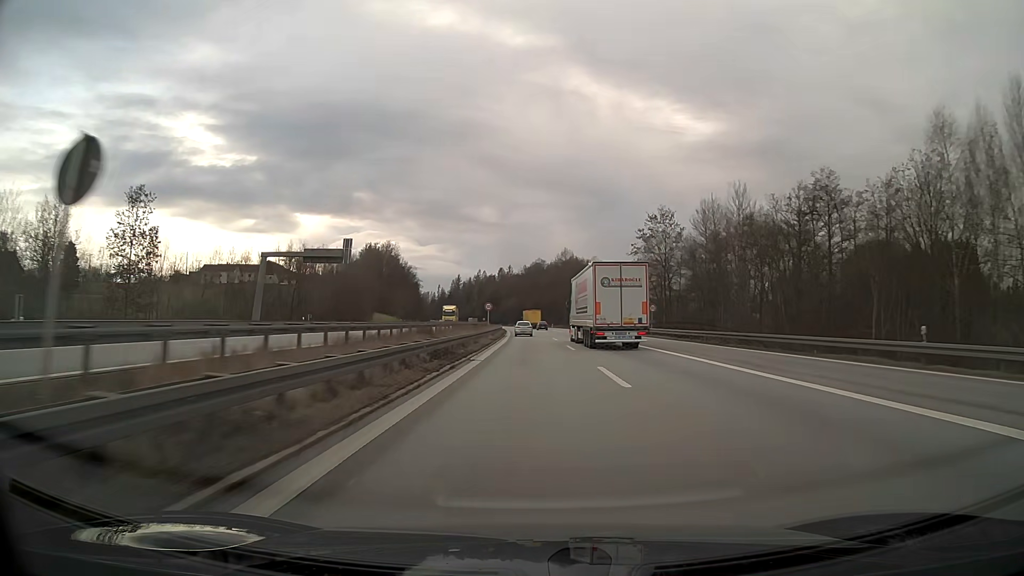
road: motorway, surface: asphalt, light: Day
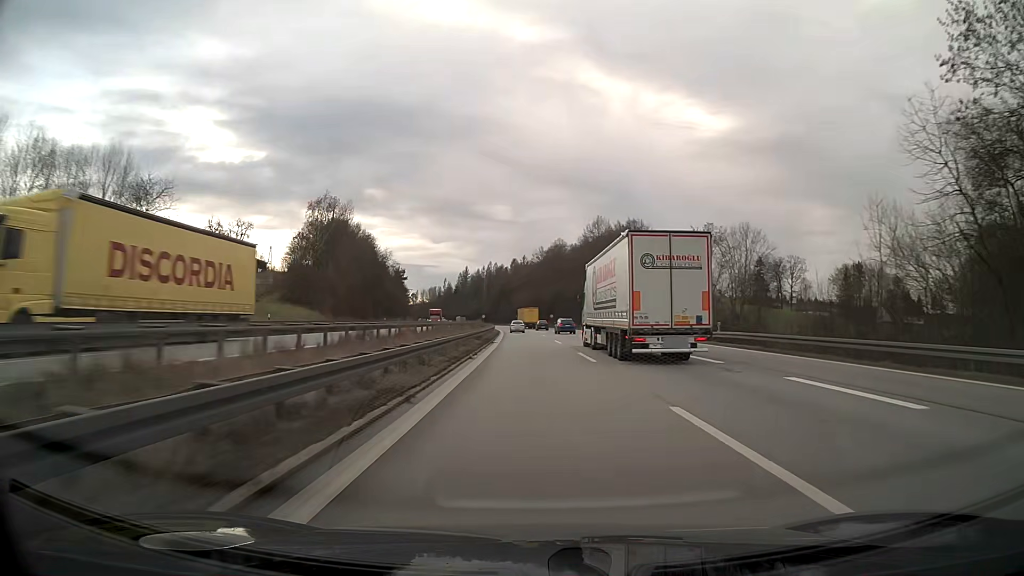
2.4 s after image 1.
(-0.7, +63.1) m; -1°
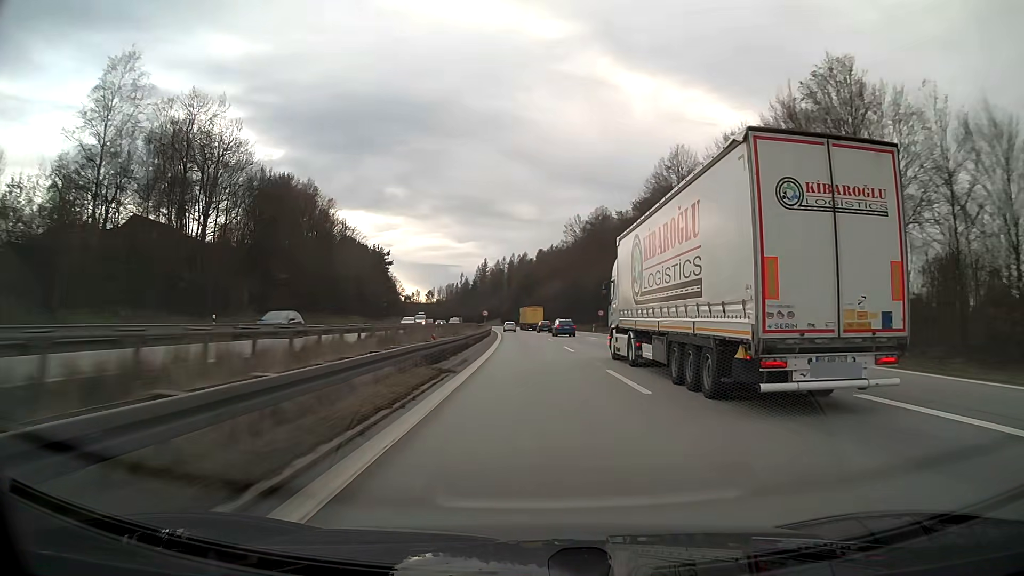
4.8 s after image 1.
(-1.3, +63.2) m; -2°
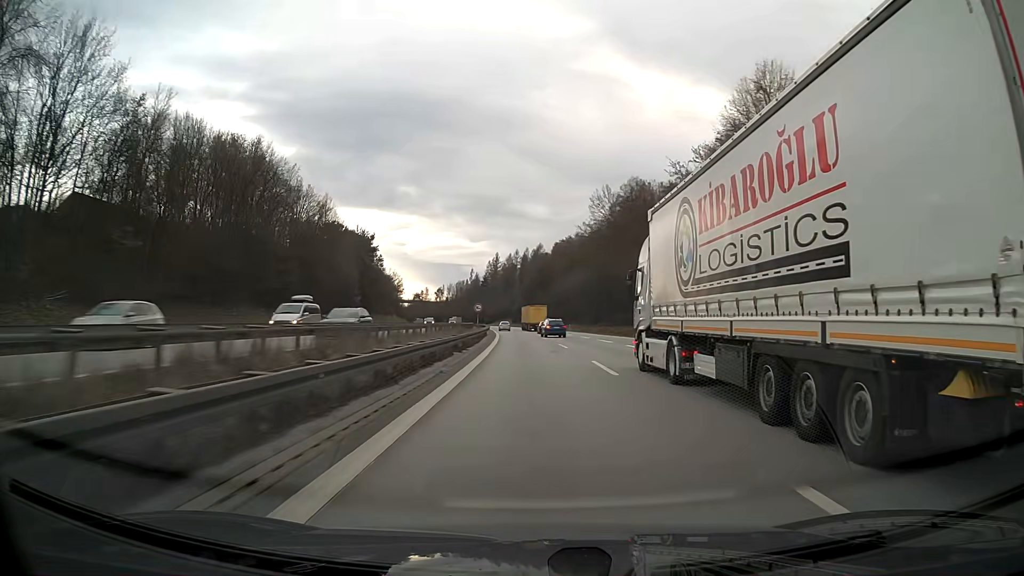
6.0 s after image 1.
(-0.3, +31.7) m; -1°
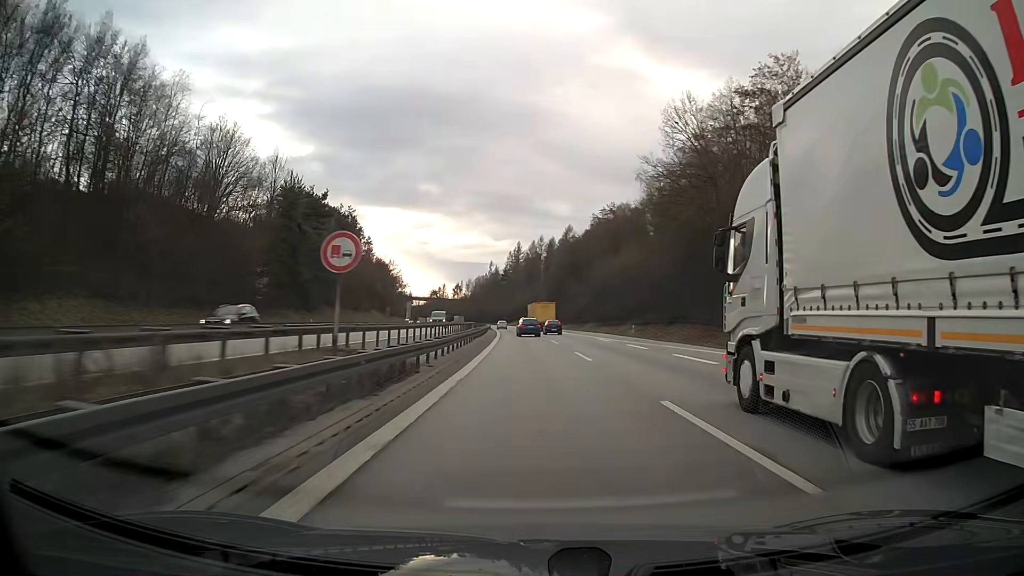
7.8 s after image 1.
(-0.8, +47.6) m; -2°
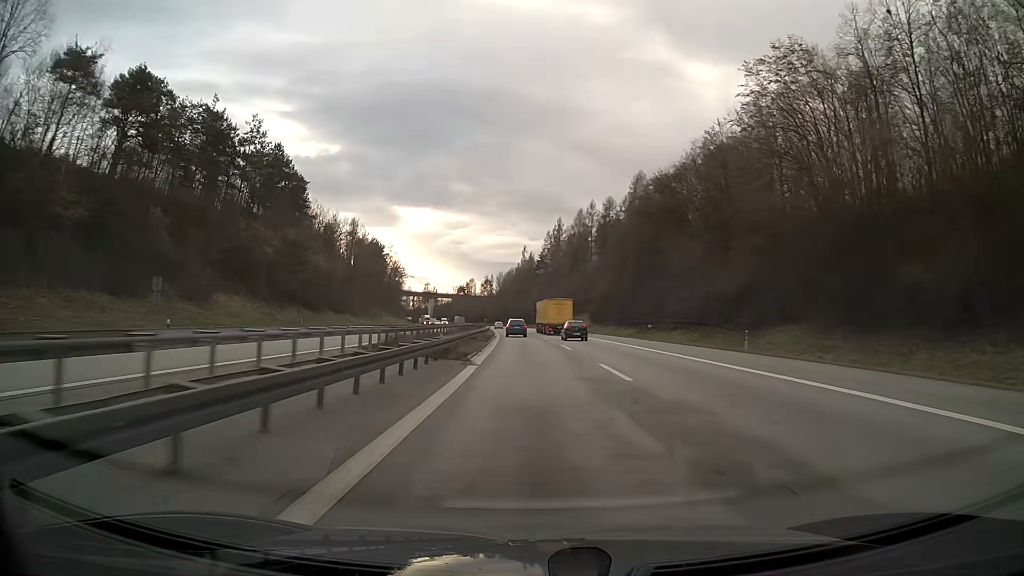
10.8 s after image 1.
(-2.7, +79.2) m; -4°
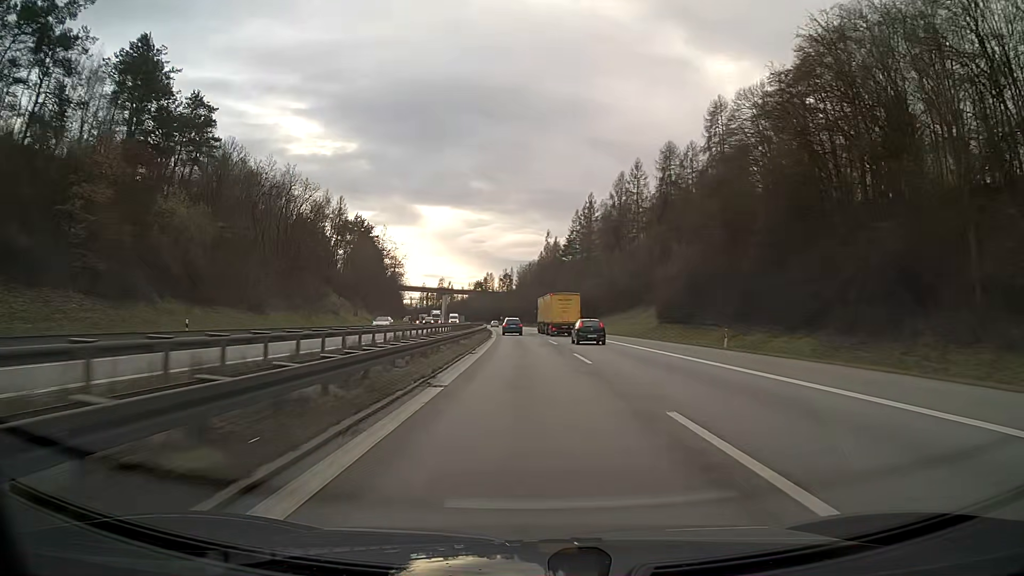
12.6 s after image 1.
(-0.8, +47.5) m; -2°
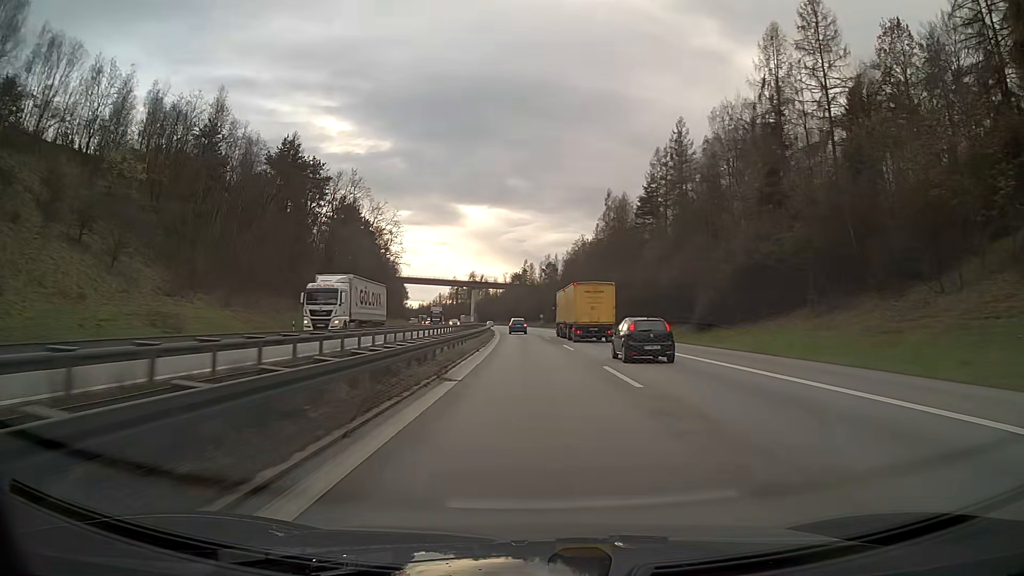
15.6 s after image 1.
(-2.9, +79.3) m; -4°
